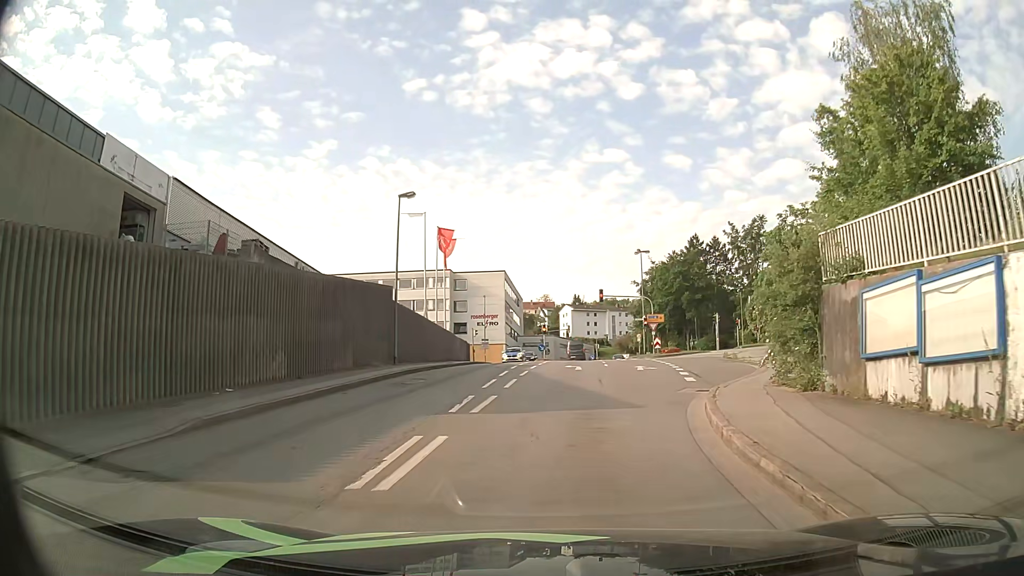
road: tertiary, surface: asphalt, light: Day
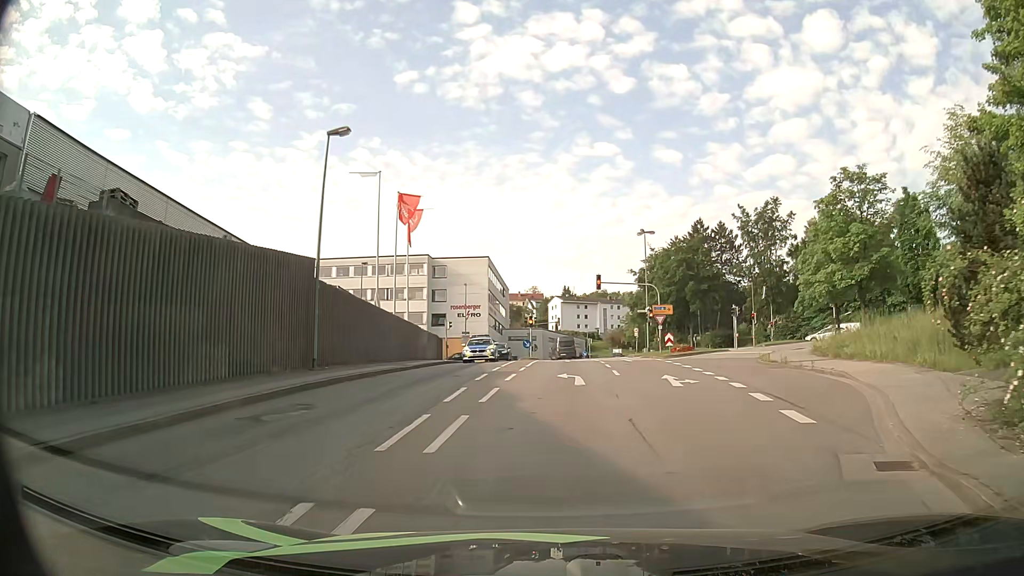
(+0.1, +9.5) m; +1°
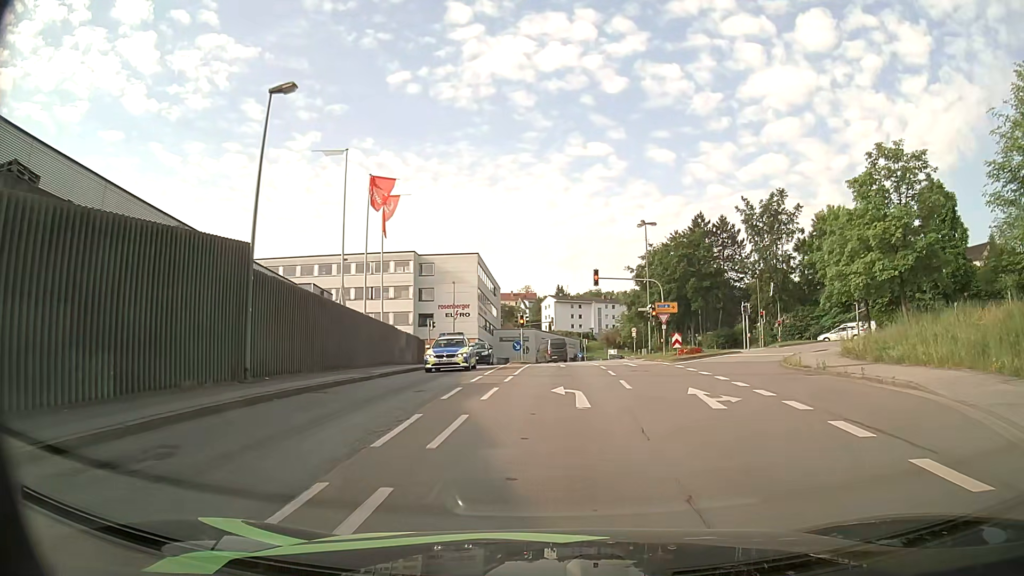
(0.0, +4.6) m; +1°
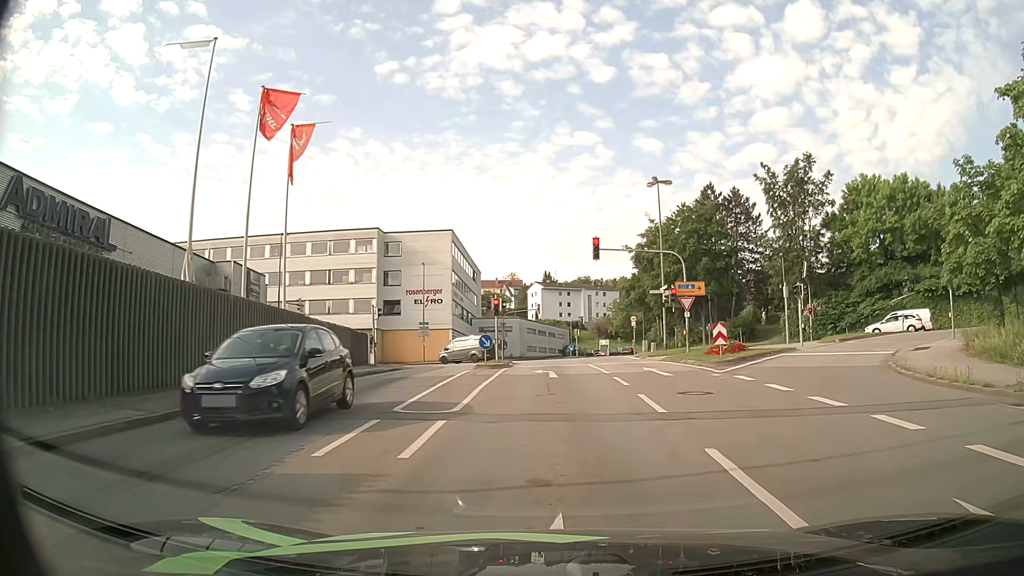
(+0.1, +11.7) m; +2°
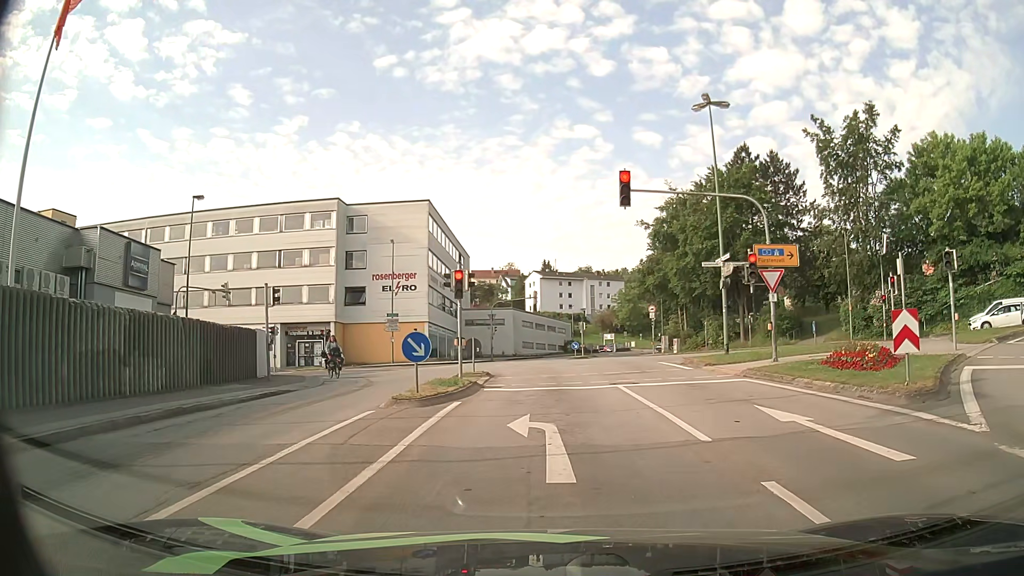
(-0.2, +13.6) m; -1°
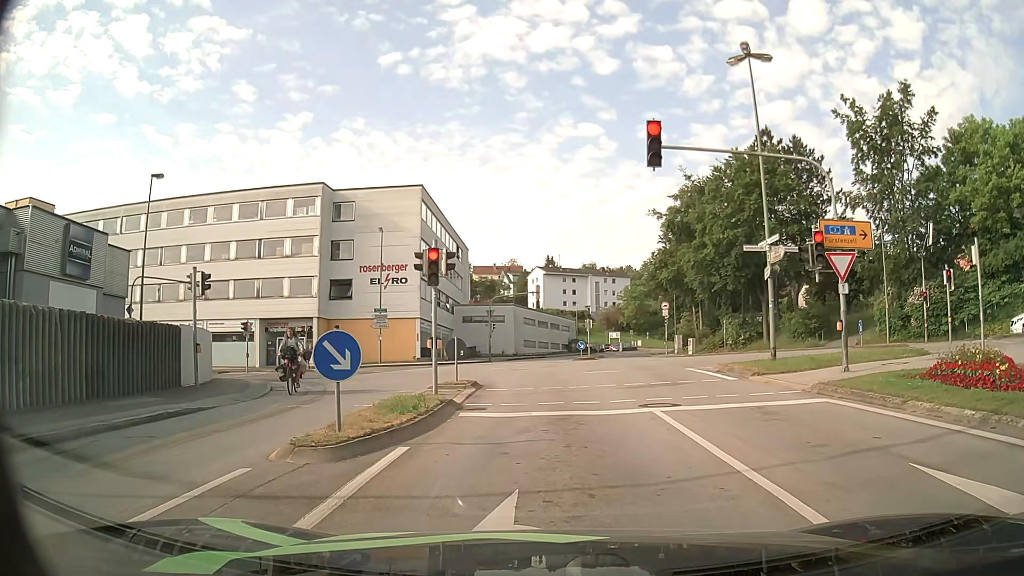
(0.0, +5.0) m; 0°
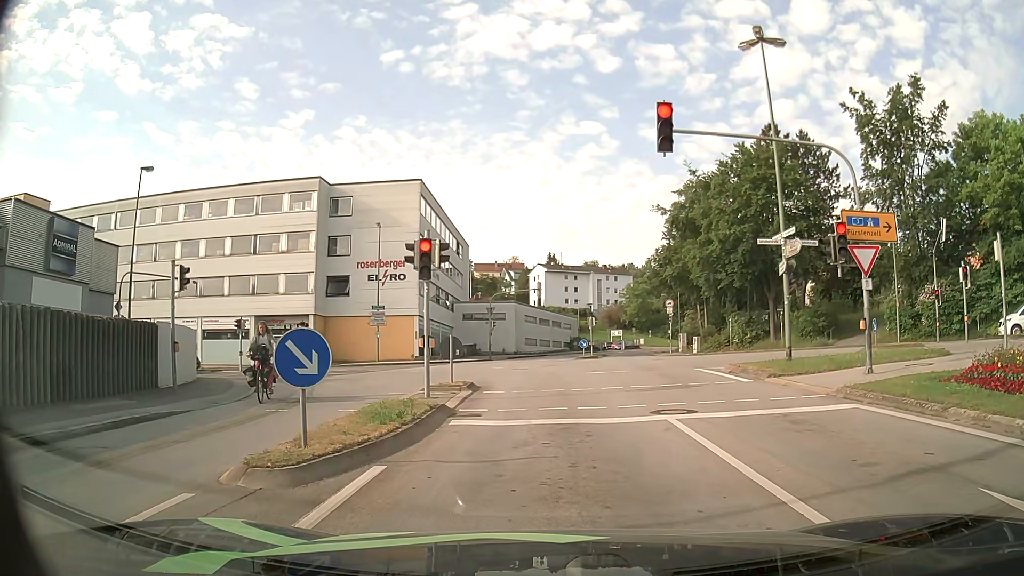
(0.0, +1.2) m; +1°
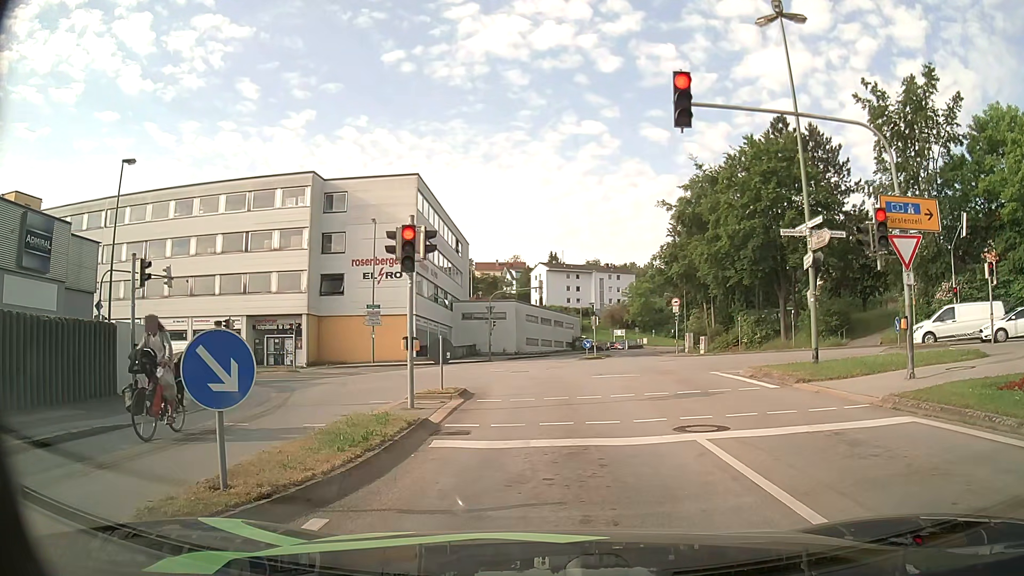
(0.0, +1.8) m; 0°
